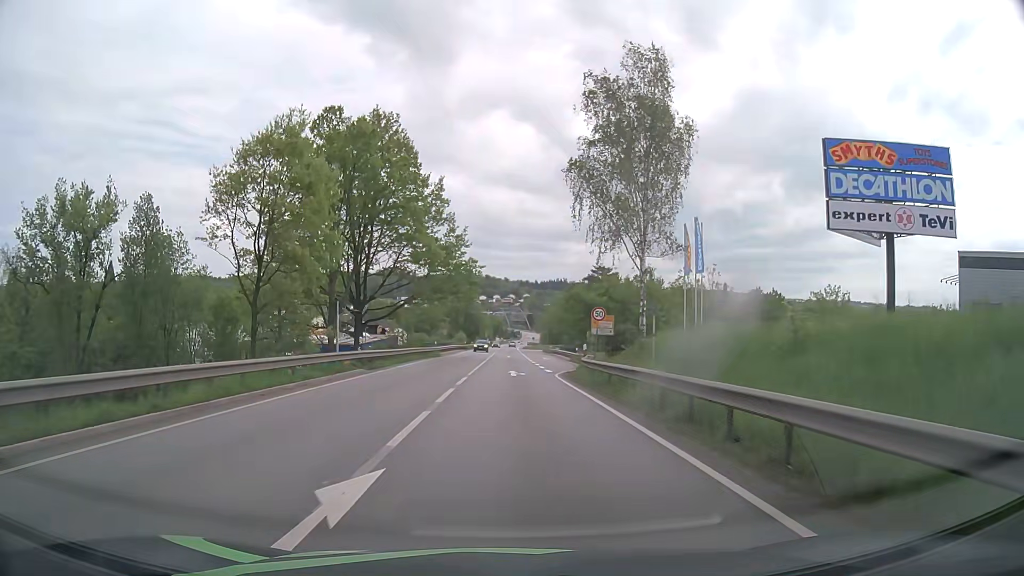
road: primary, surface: asphalt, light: Day
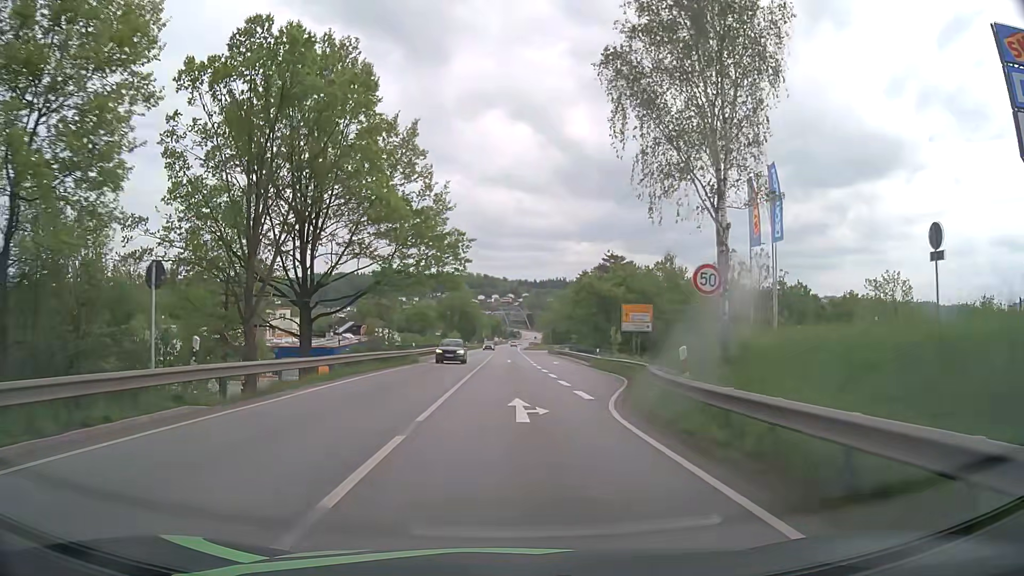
(+0.1, +15.2) m; 0°
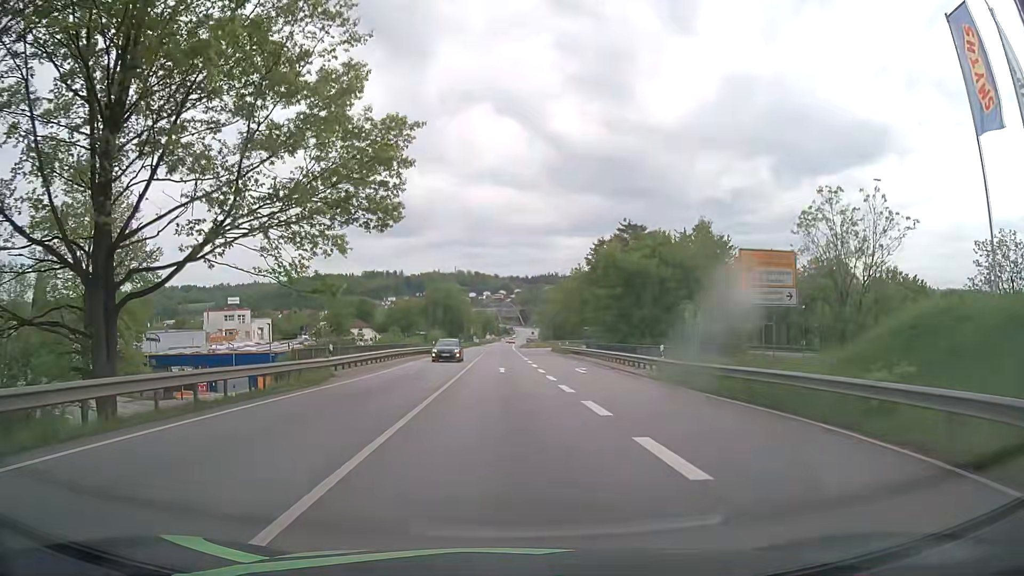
(+0.1, +22.3) m; +1°
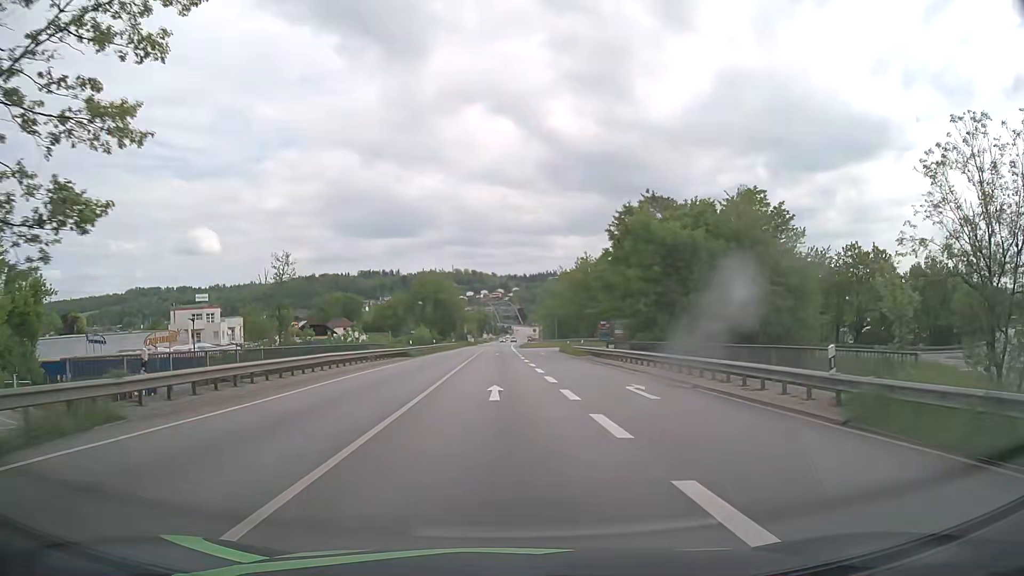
(+0.1, +15.2) m; +1°
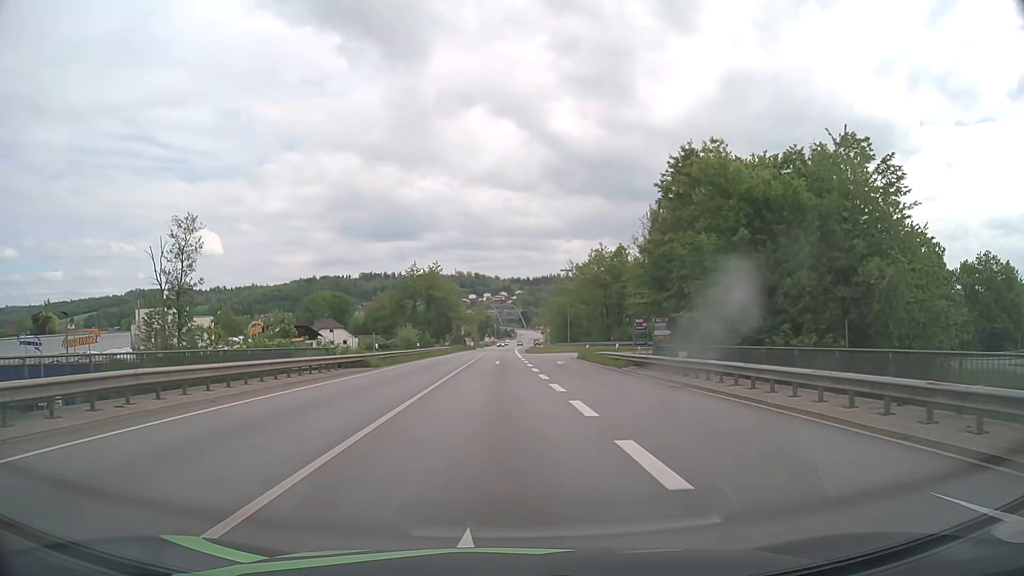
(-0.2, +15.3) m; -1°
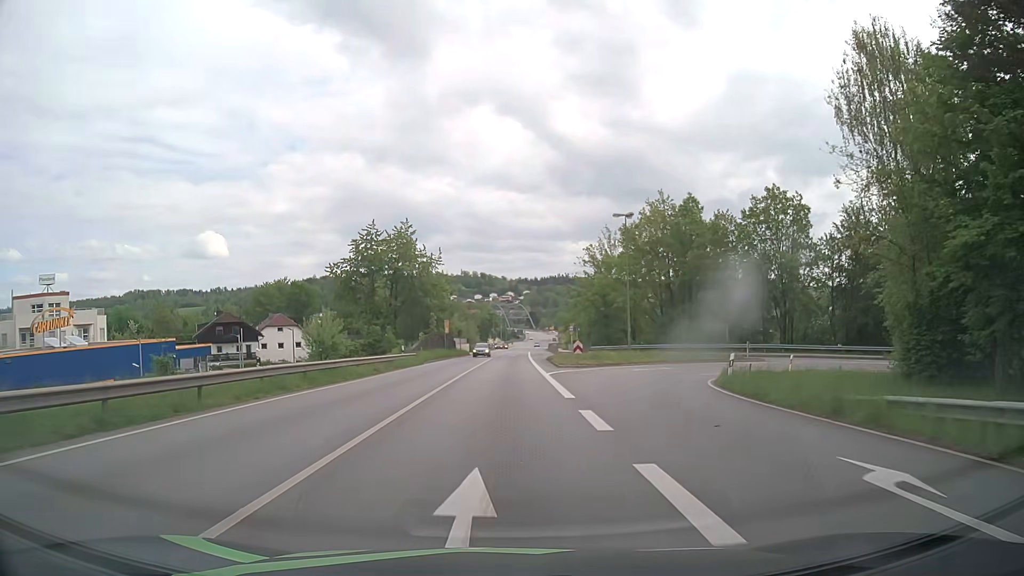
(-0.2, +37.8) m; -1°
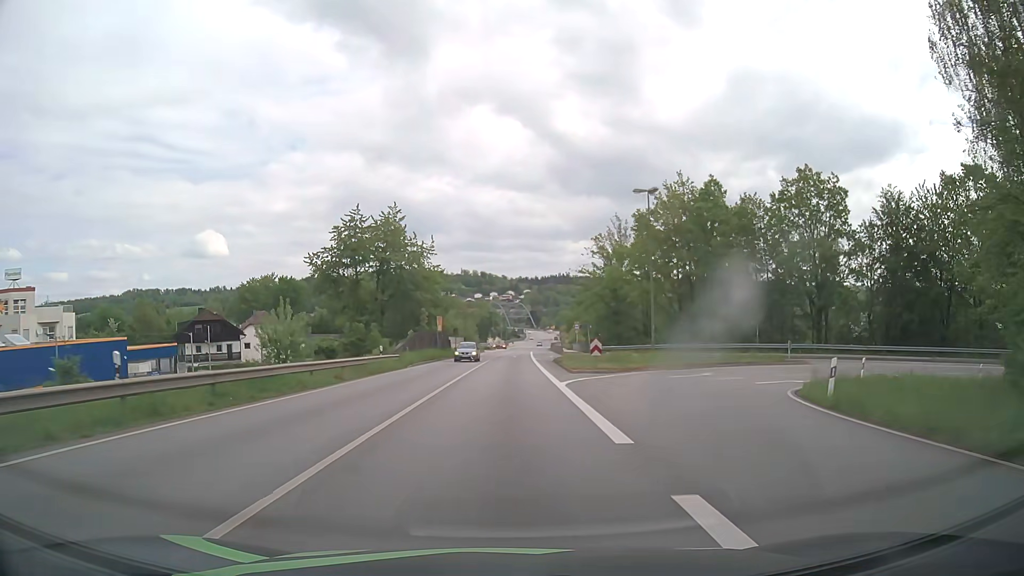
(0.0, +7.5) m; 0°
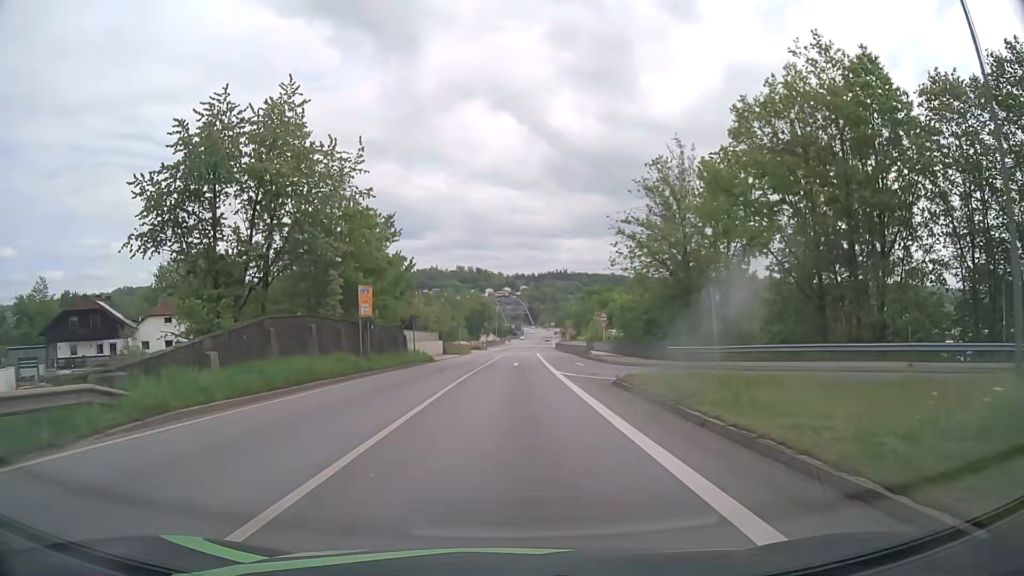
(+0.1, +30.0) m; +1°
